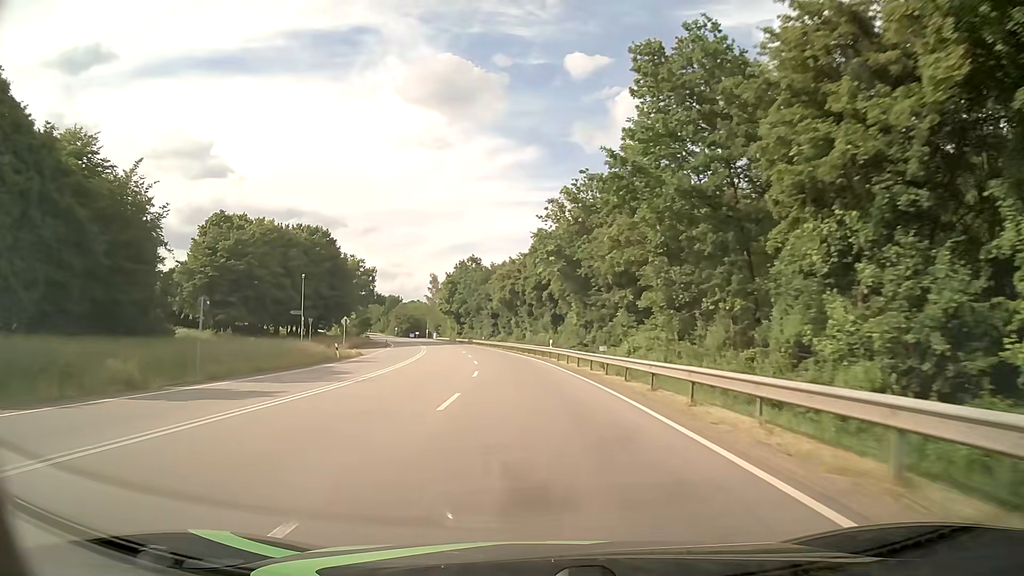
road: primary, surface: asphalt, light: Day
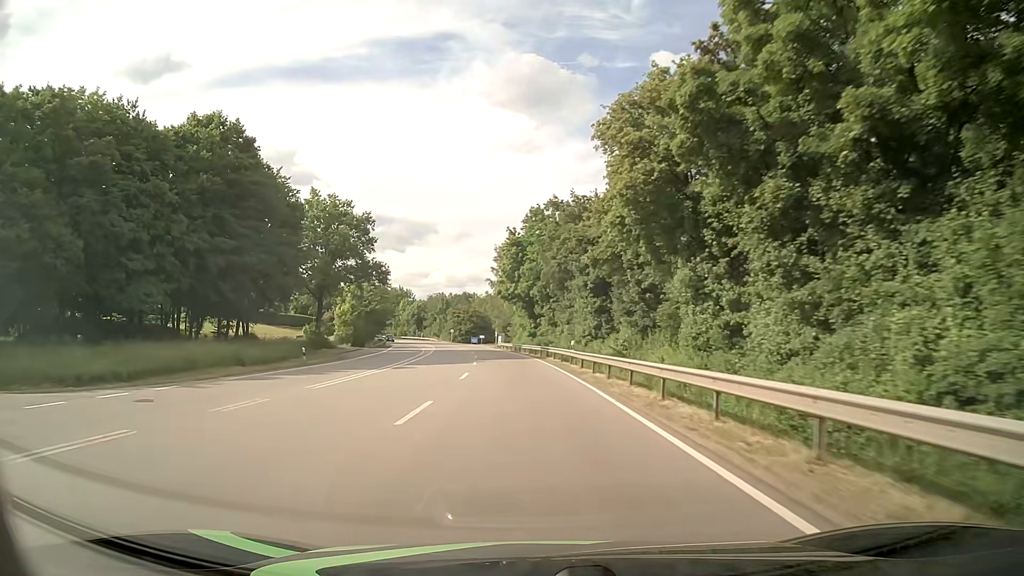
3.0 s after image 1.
(-4.3, +62.4) m; -8°
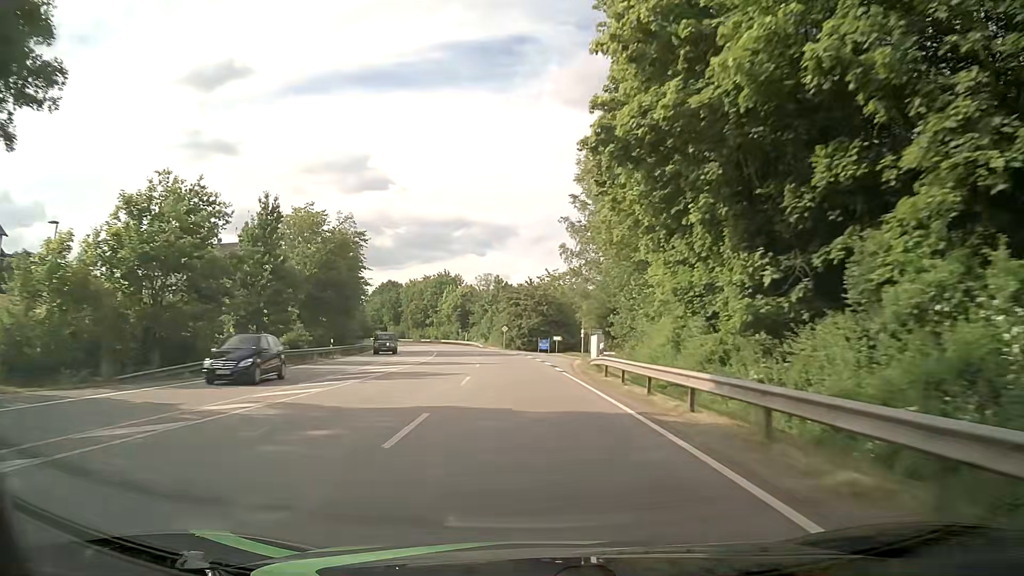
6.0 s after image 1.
(-4.1, +62.3) m; -7°
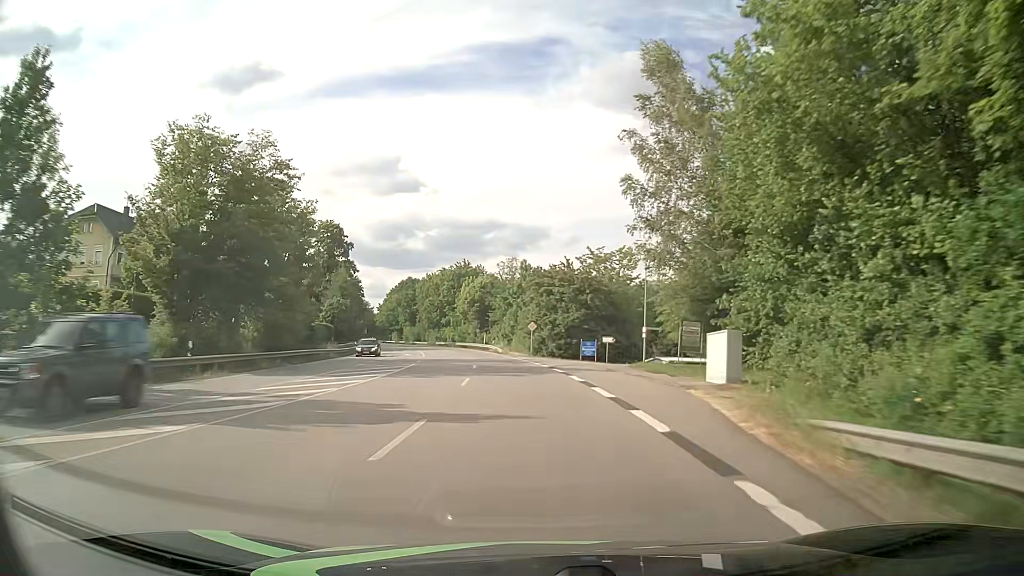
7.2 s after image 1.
(-0.6, +25.0) m; -2°
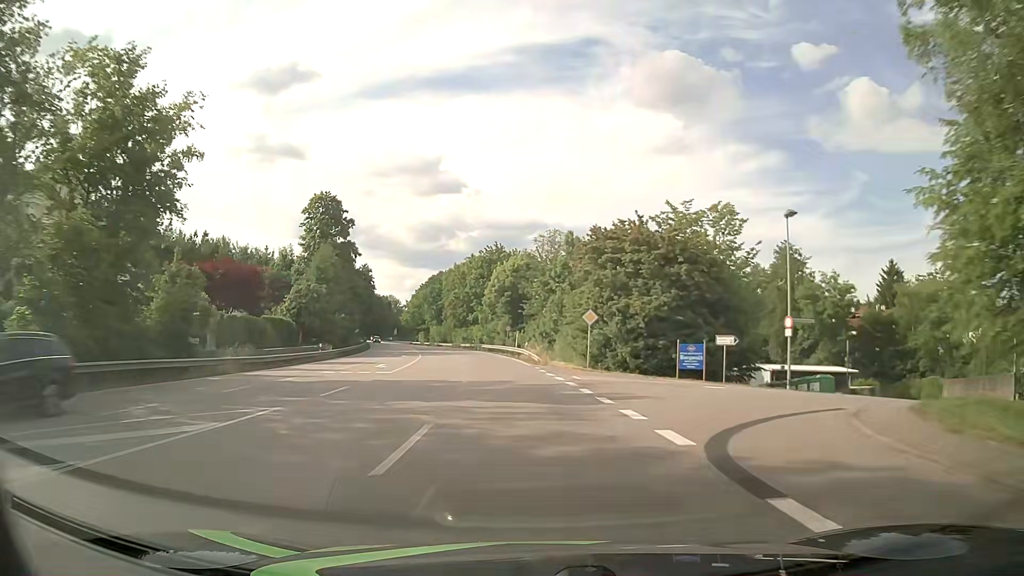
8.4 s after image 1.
(-1.1, +25.0) m; -4°
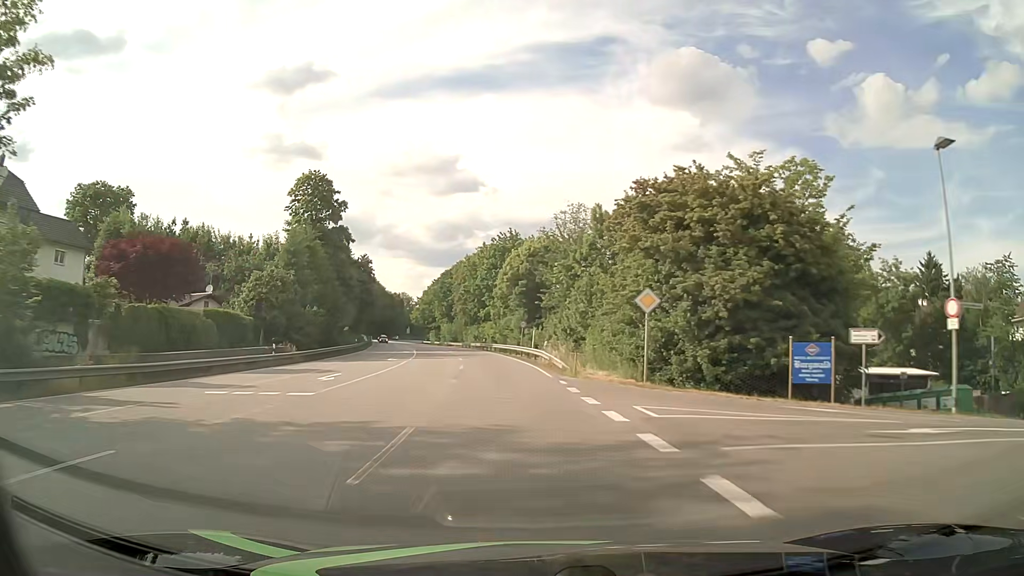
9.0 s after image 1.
(-0.2, +12.5) m; -2°
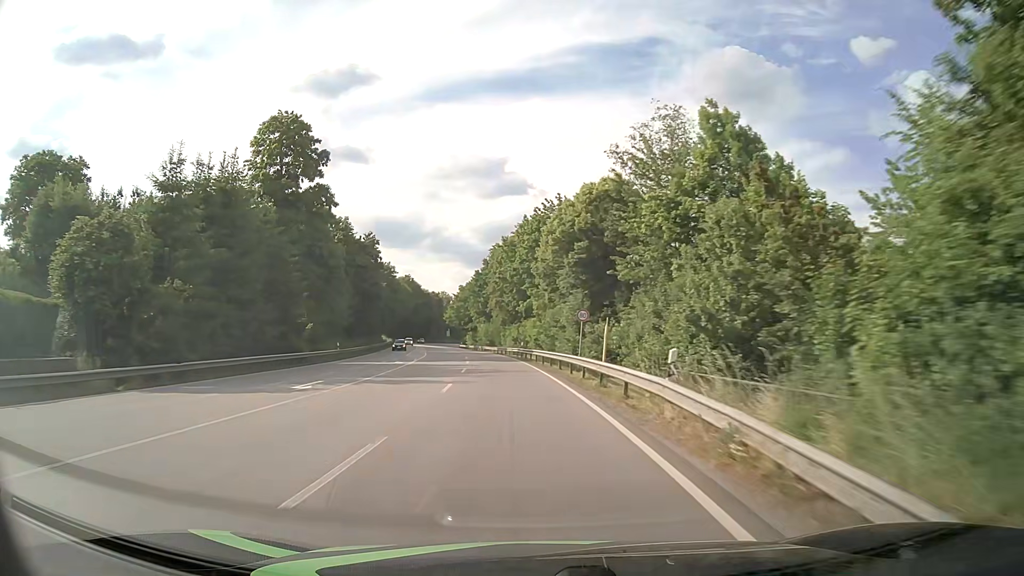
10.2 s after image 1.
(-0.8, +25.0) m; -4°
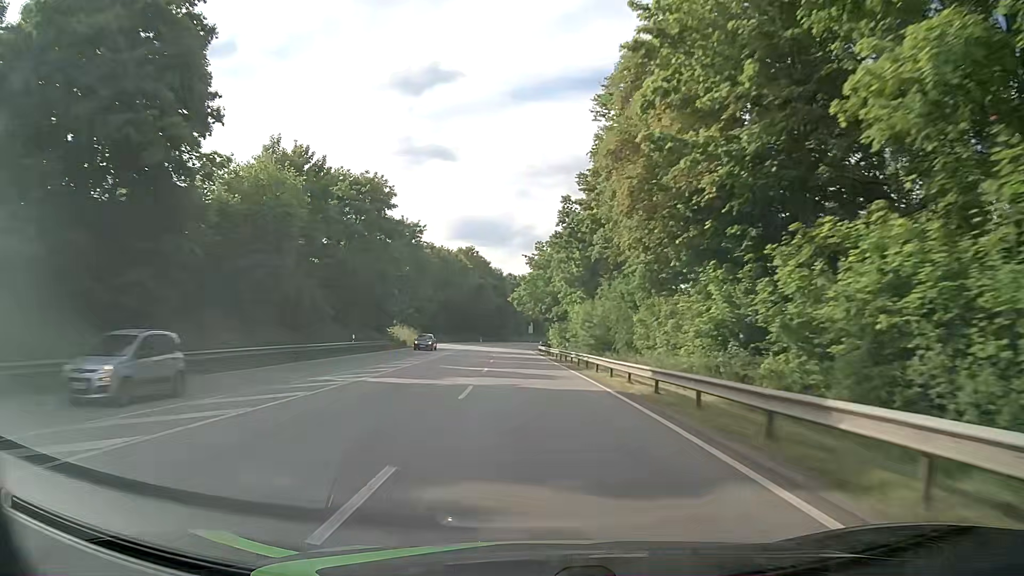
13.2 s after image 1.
(-4.8, +62.2) m; -8°
(0, +10) (0, +20) (0, +30) (-1, +40) (-1, +50) (-2, +60) (-2, +70) (-2, +80) (-2, +90) (-2, +100) m
